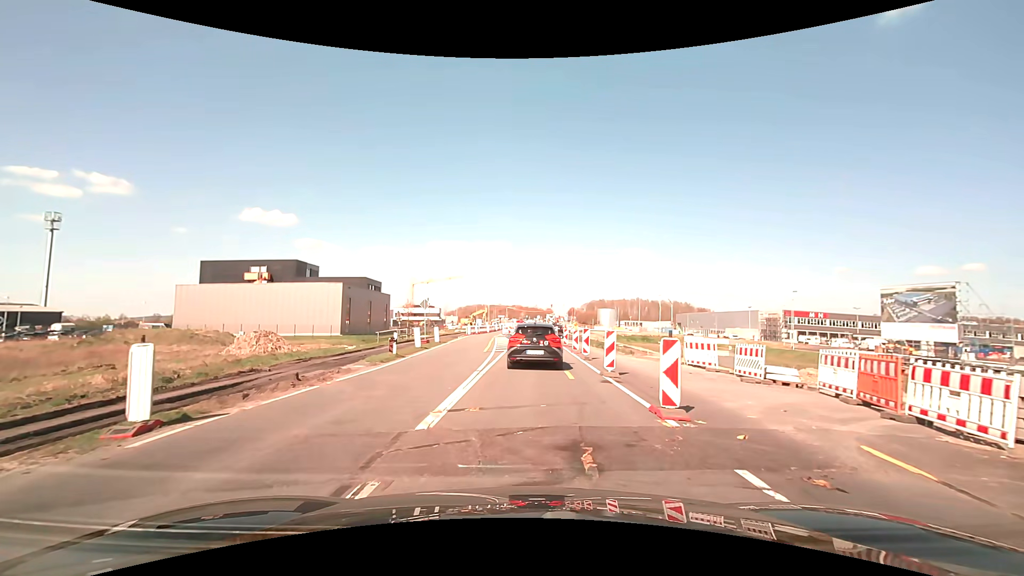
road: primary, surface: asphalt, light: Day
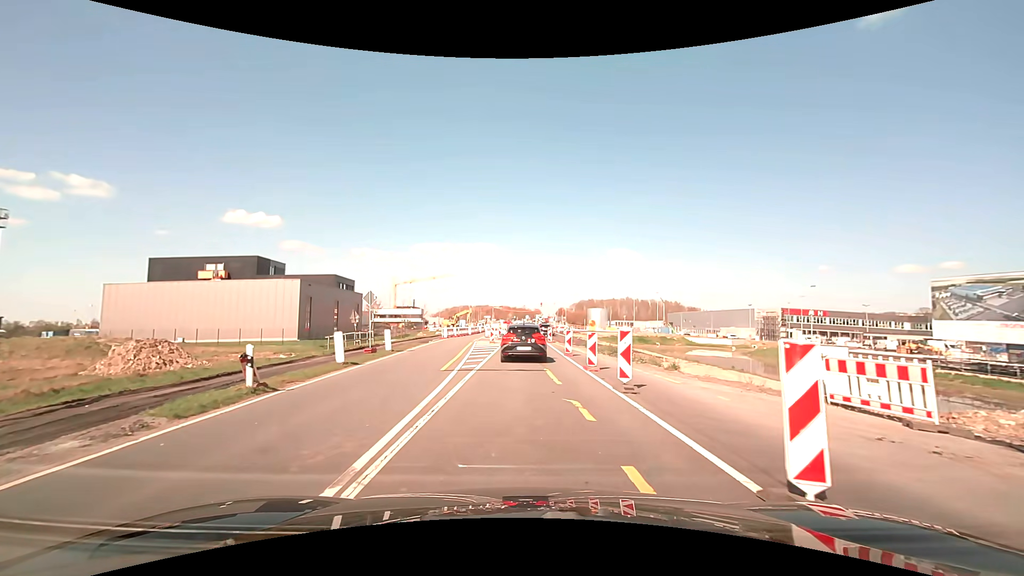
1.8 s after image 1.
(+0.1, +10.2) m; +1°
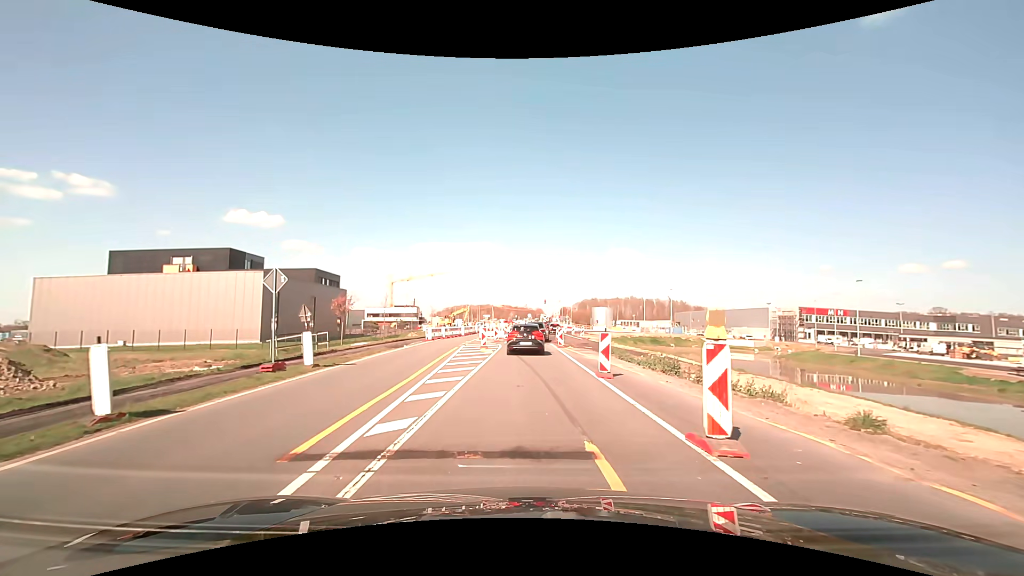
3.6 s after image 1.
(+0.1, +10.2) m; 0°
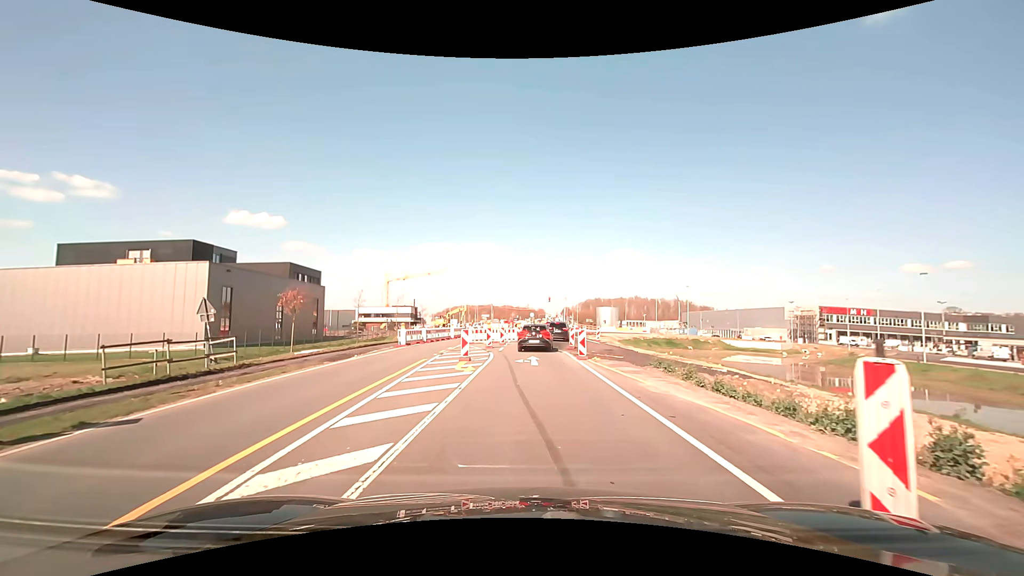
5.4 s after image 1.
(0.0, +10.5) m; 0°
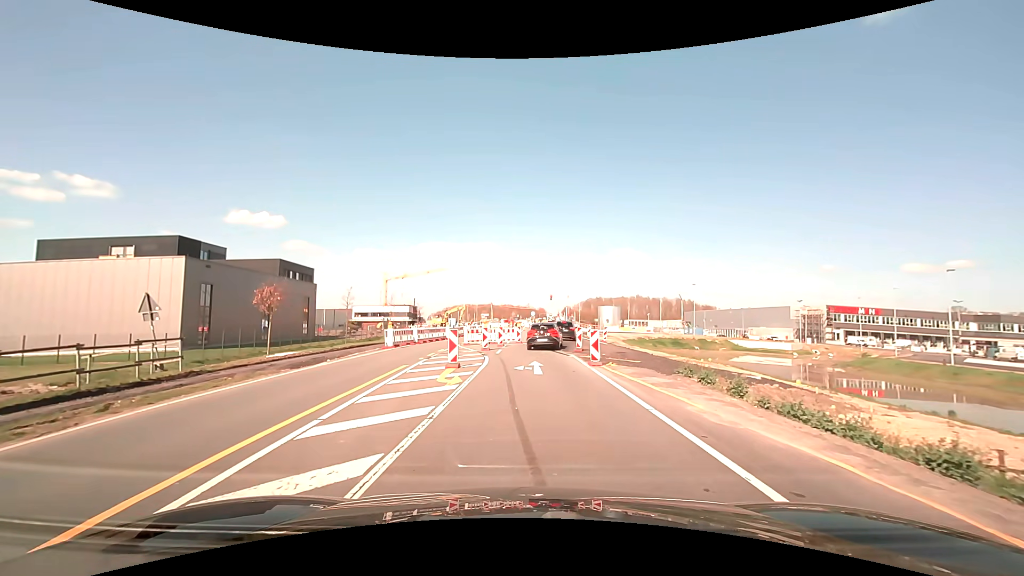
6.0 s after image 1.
(0.0, +3.5) m; -1°
